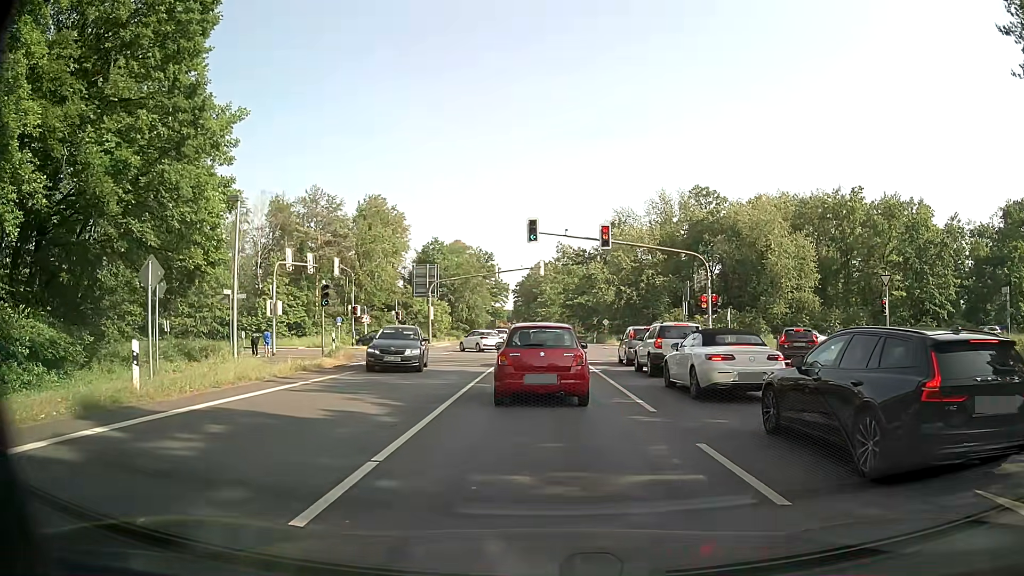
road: primary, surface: asphalt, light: Day
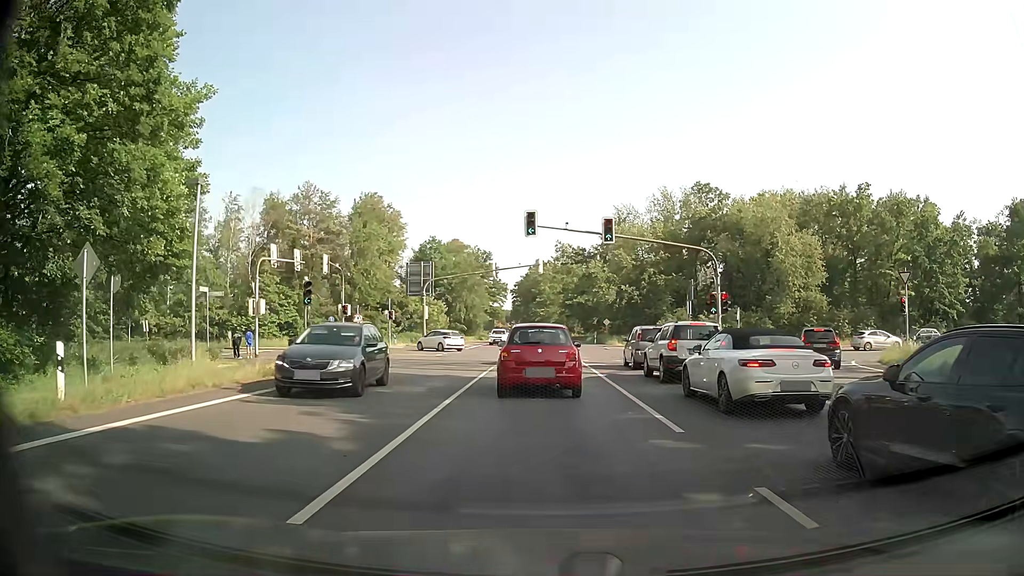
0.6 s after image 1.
(0.0, +2.5) m; 0°
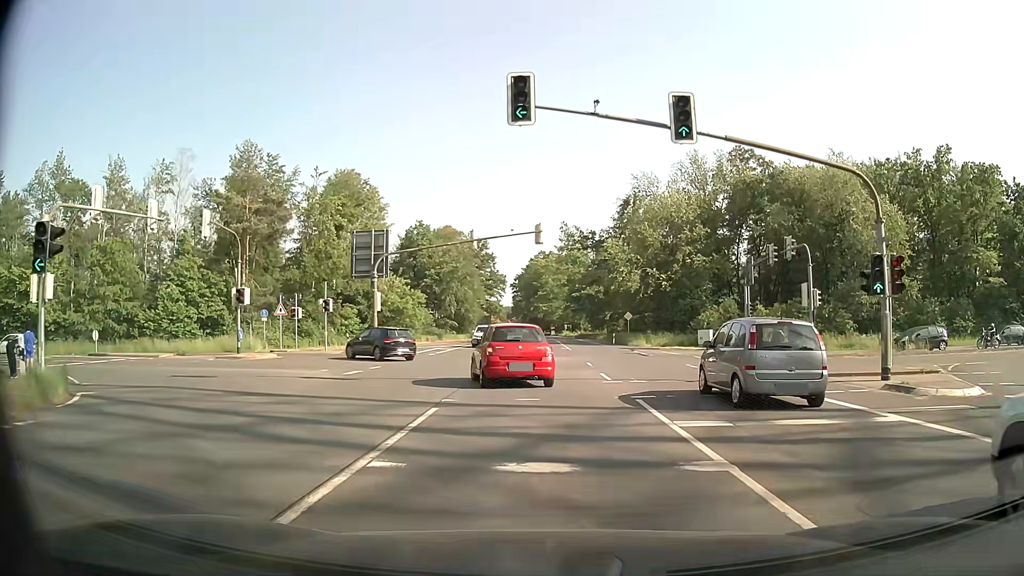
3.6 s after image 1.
(0.0, +18.8) m; 0°
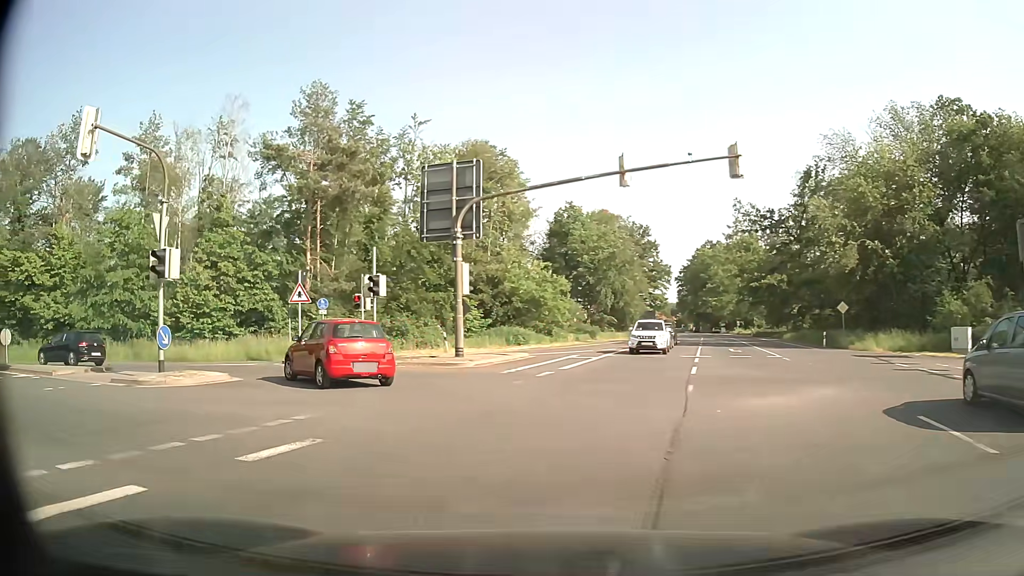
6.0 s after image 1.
(-1.0, +17.5) m; -13°
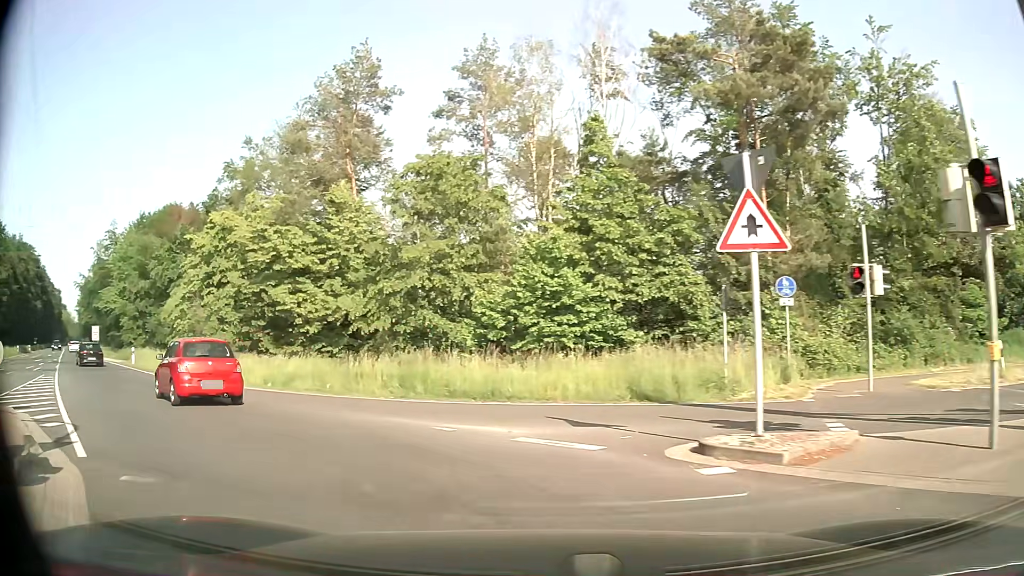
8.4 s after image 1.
(-5.4, +16.6) m; -37°
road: secondary
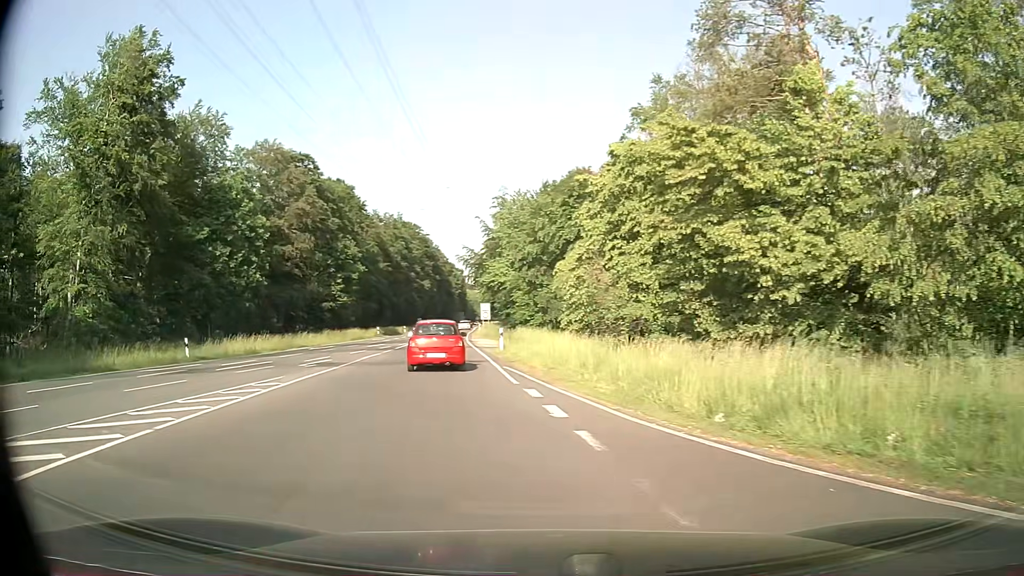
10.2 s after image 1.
(-4.5, +12.7) m; -37°
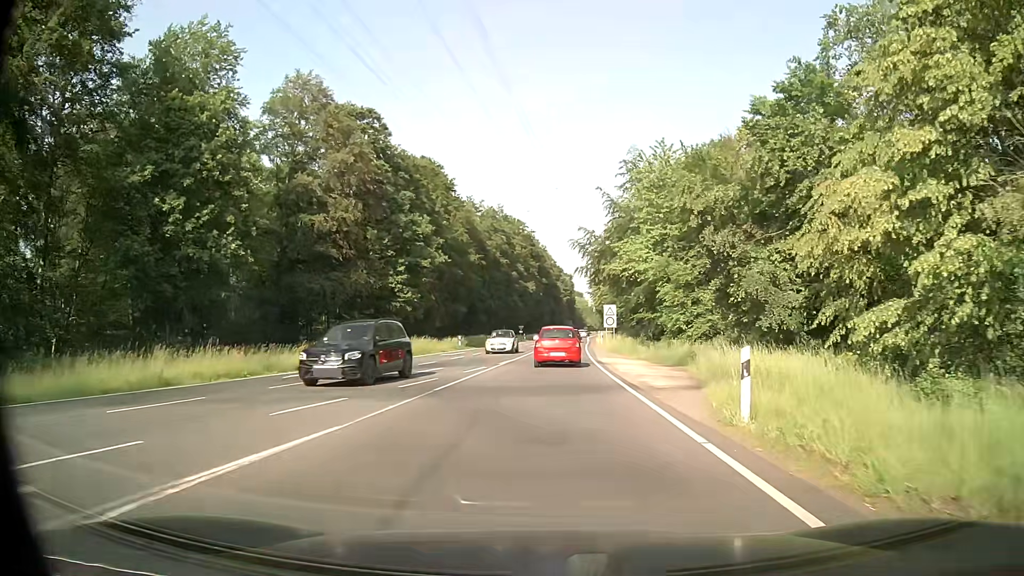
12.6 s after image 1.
(-3.3, +22.1) m; -9°
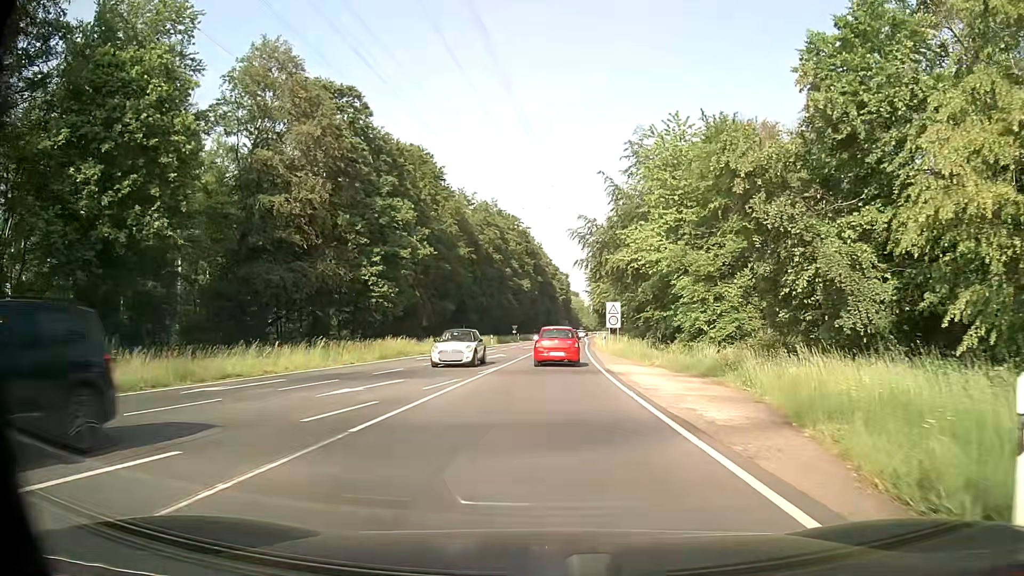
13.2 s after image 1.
(0.0, +6.5) m; +1°
(0, +10) (0, +20) (+1, +30) (+1, +40) (+1, +50) (+2, +60) (+3, +70) (+3, +80) (+4, +90) (+5, +100) m
